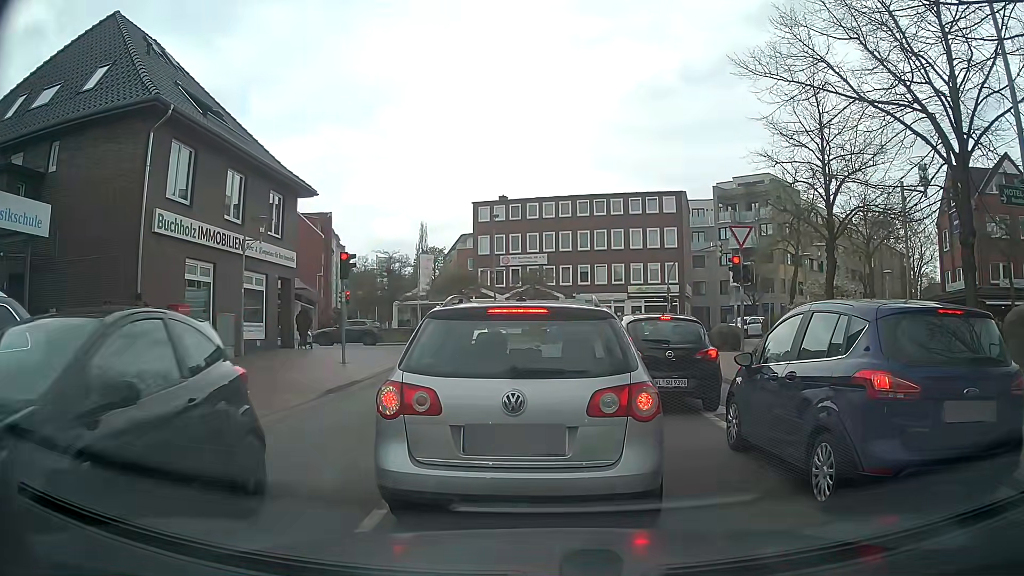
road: unclassified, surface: asphalt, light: Day
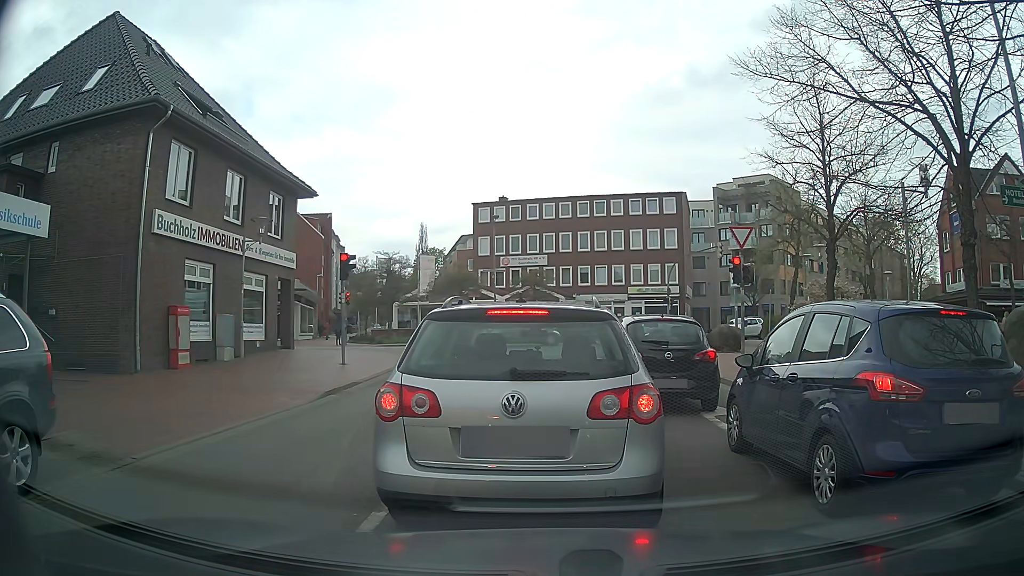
(0.0, +0.1) m; 0°
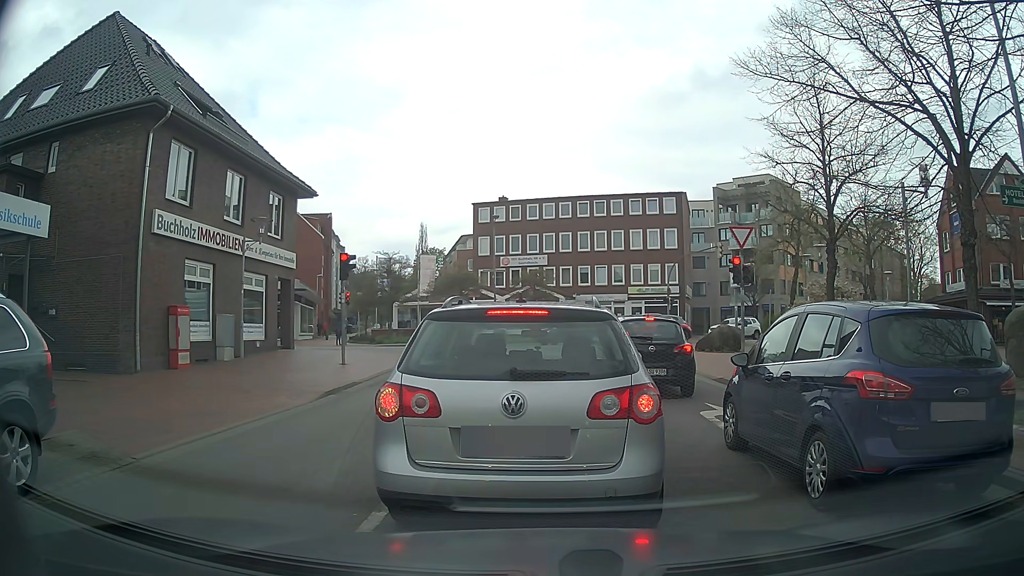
(0.0, 0.0) m; 0°
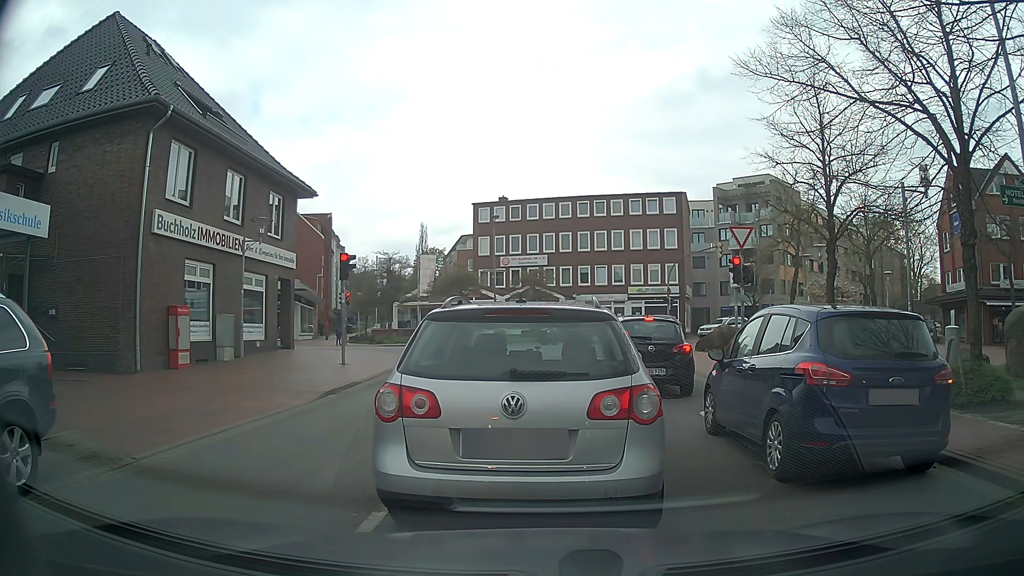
(0.0, 0.0) m; 0°
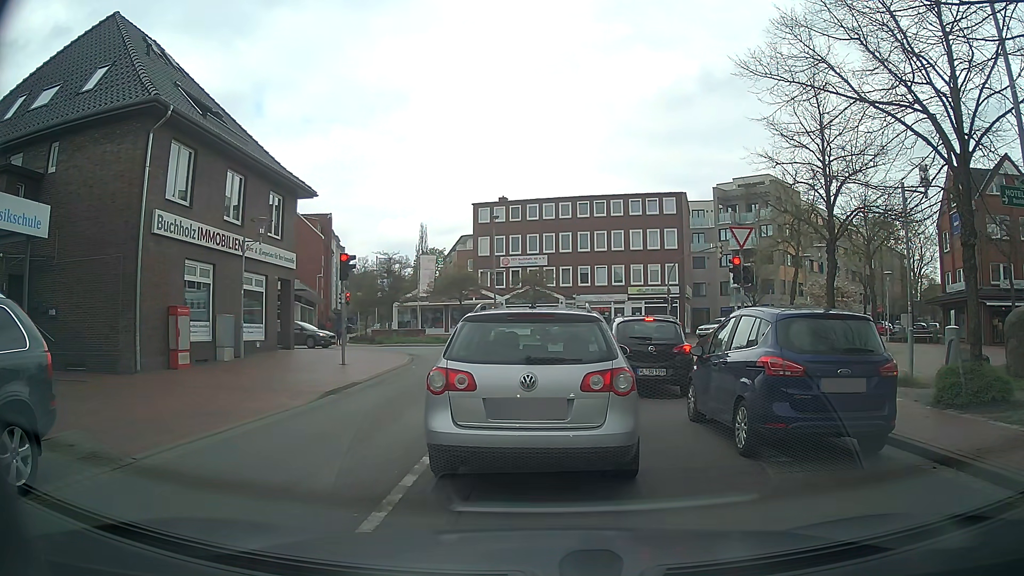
(0.0, 0.0) m; 0°
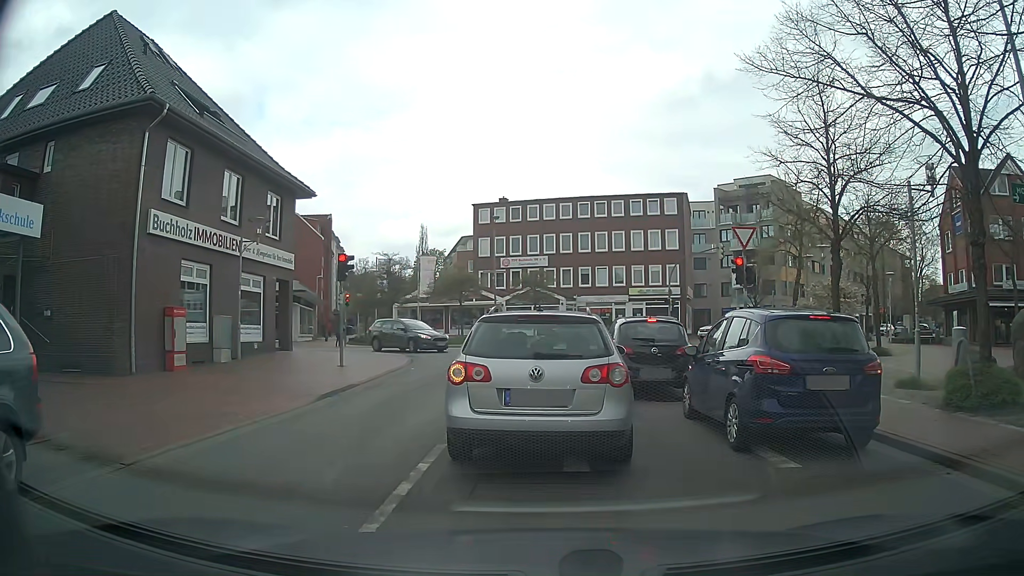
(0.0, +0.2) m; 0°
